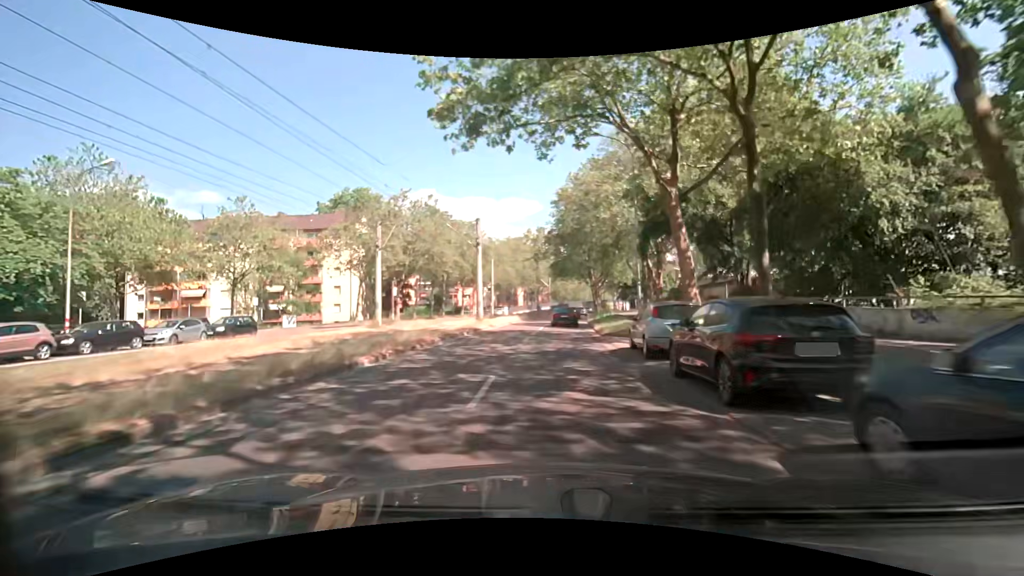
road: tertiary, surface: asphalt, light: Day
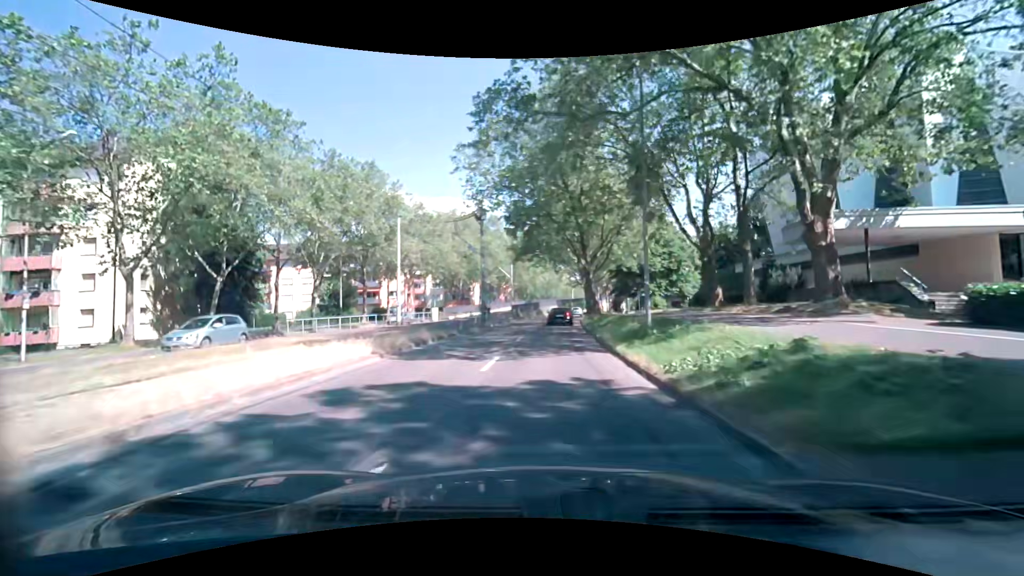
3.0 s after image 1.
(+1.4, +35.8) m; +4°
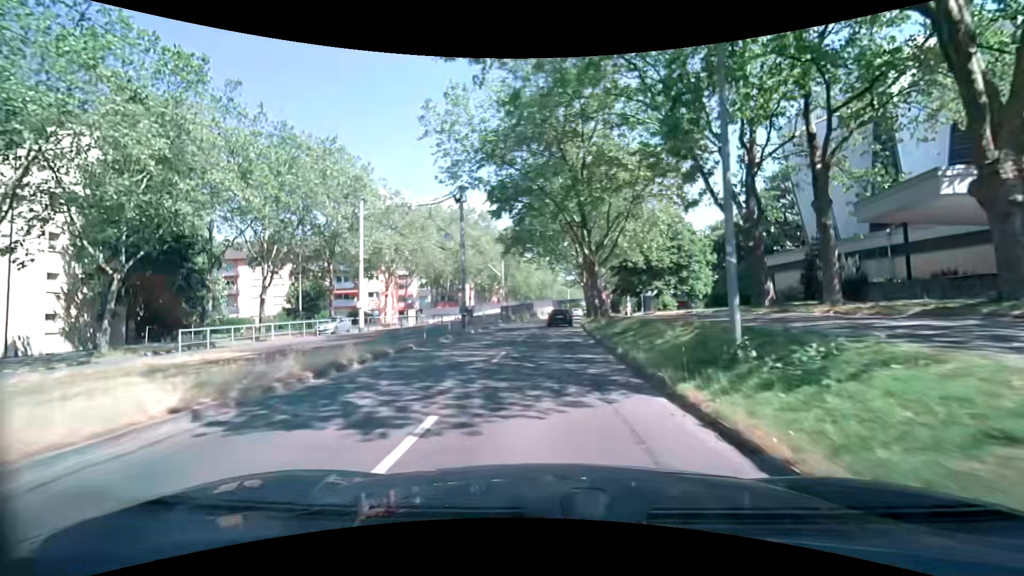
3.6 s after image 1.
(0.0, +7.2) m; +1°
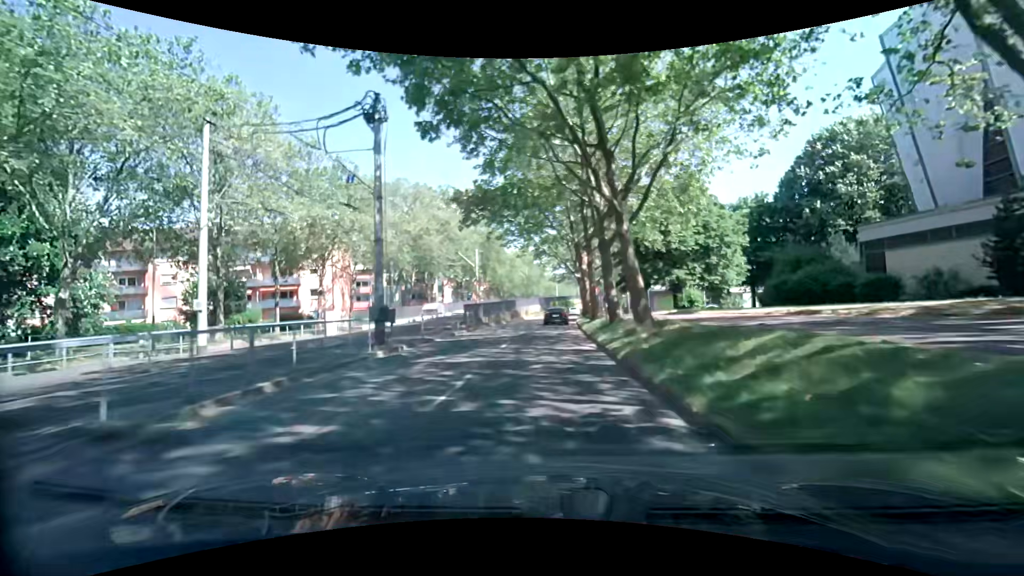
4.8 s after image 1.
(+0.2, +14.3) m; +1°
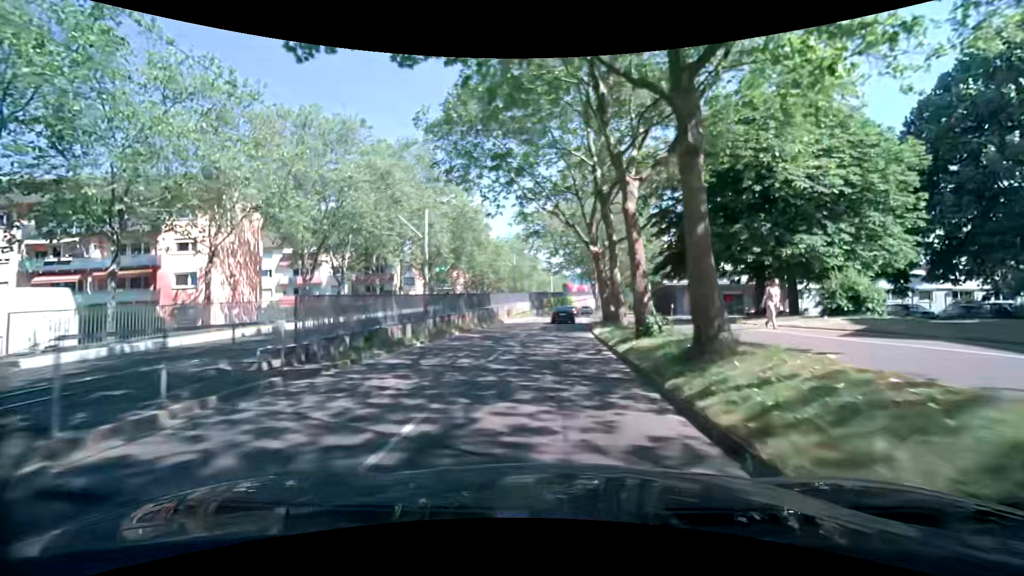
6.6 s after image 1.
(+0.3, +21.4) m; +2°
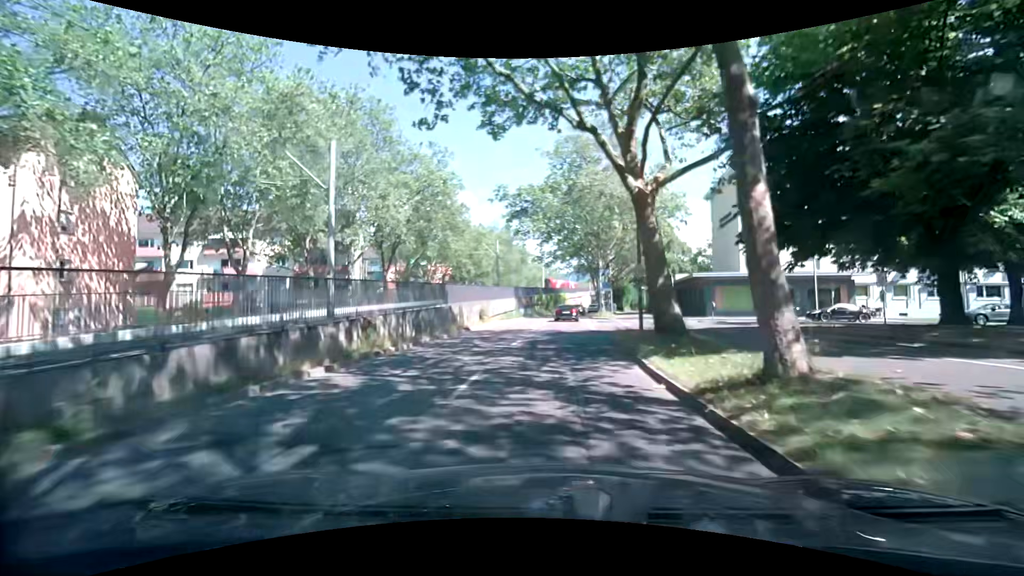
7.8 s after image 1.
(-0.1, +14.3) m; +1°
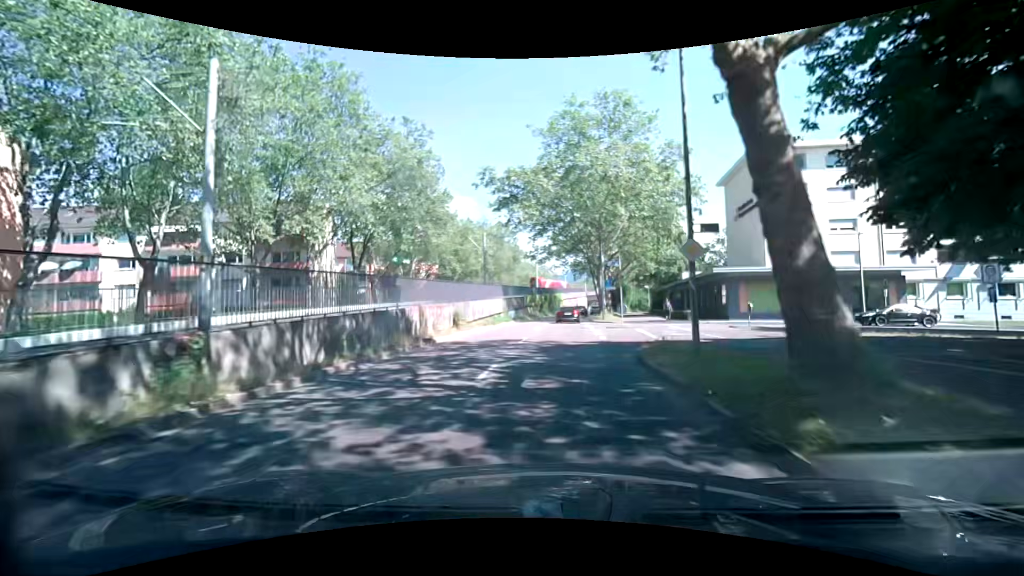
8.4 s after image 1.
(-0.1, +7.2) m; -1°
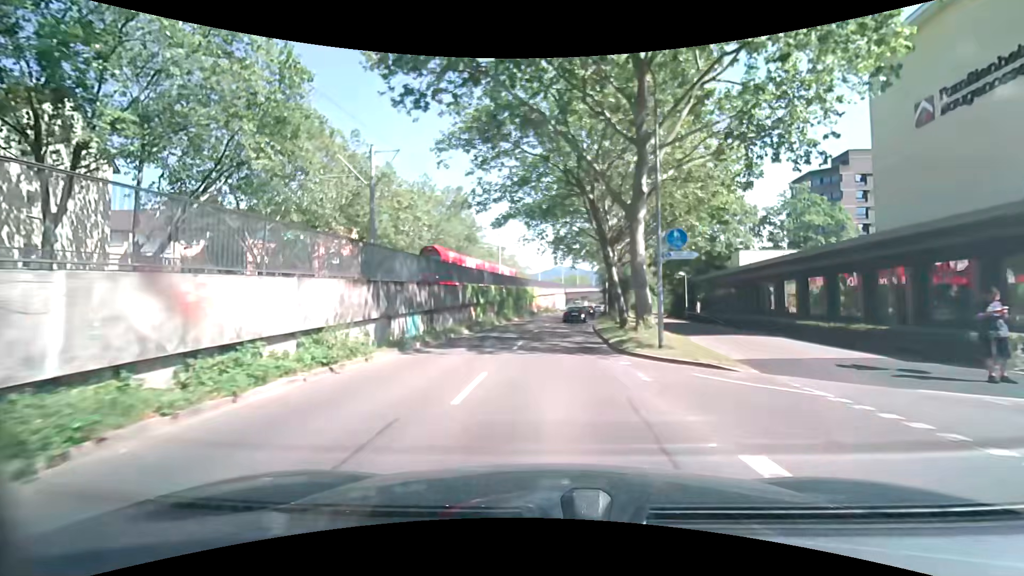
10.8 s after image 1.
(+0.8, +28.7) m; +3°
(0, +10) (0, +20) (+1, +30) (+2, +40) (+3, +50) (+4, +60) (+6, +70) (+7, +80) (+9, +89) (+10, +99) m
